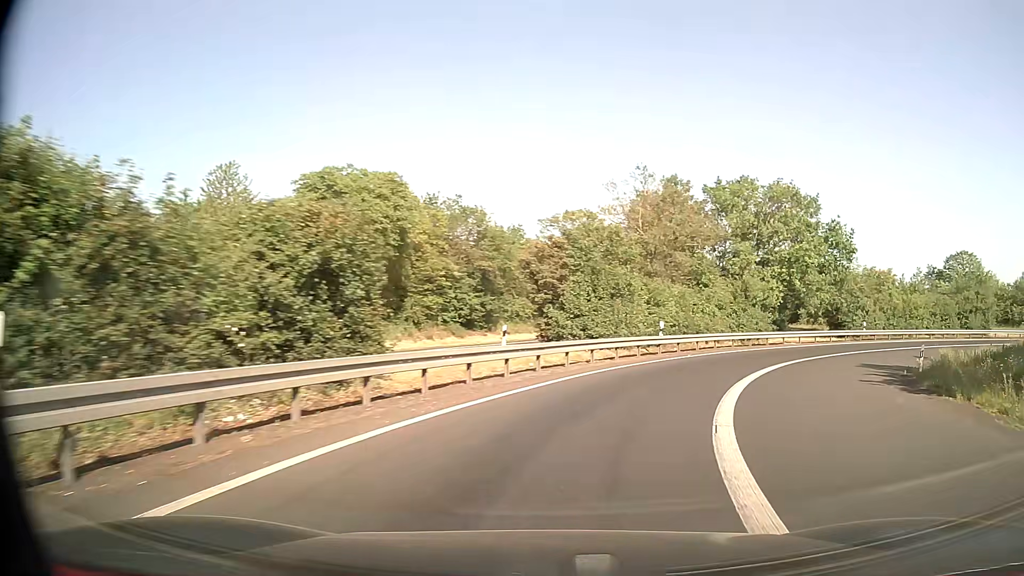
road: motorway_link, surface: asphalt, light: Day
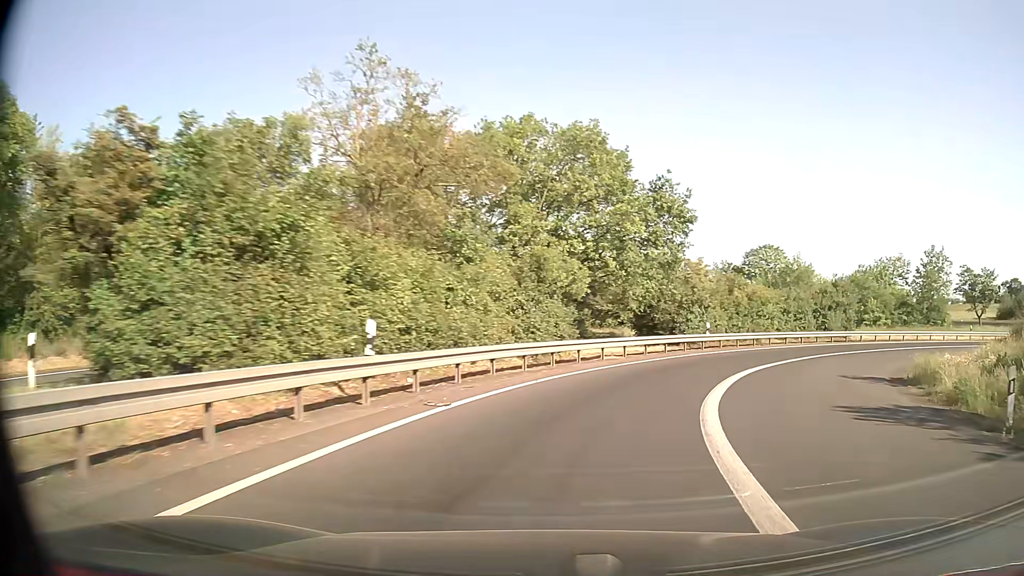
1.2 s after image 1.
(+3.0, +16.1) m; +21°
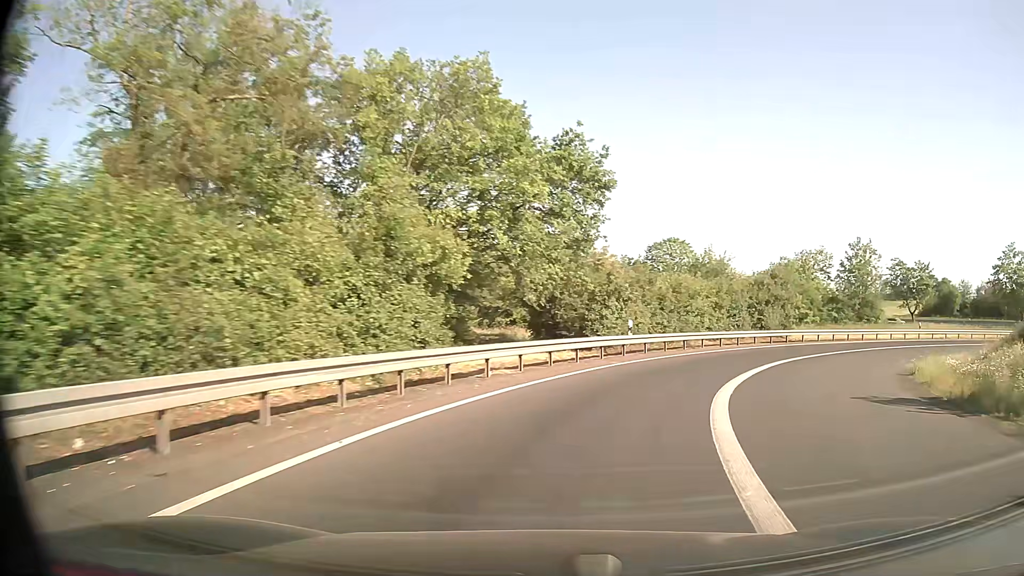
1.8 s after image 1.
(+0.7, +8.2) m; +9°
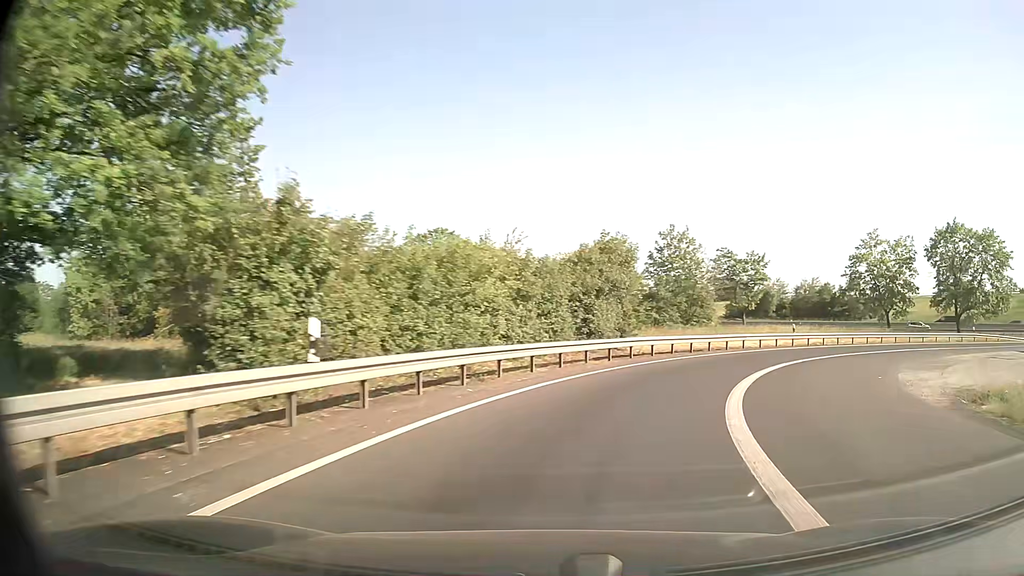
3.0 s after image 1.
(+2.7, +16.3) m; +19°
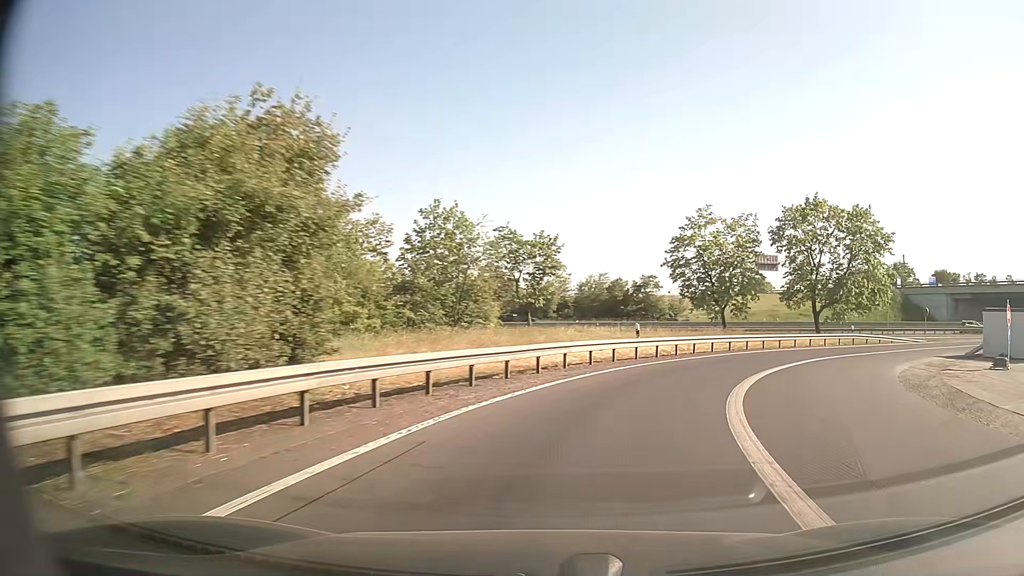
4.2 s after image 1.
(+2.9, +16.3) m; +20°
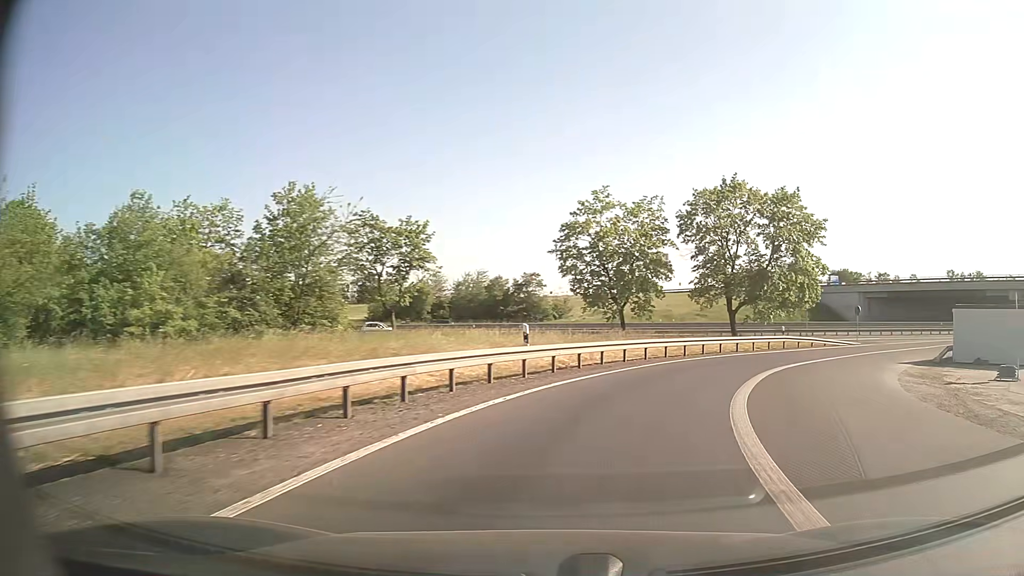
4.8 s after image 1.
(+0.8, +8.3) m; +11°
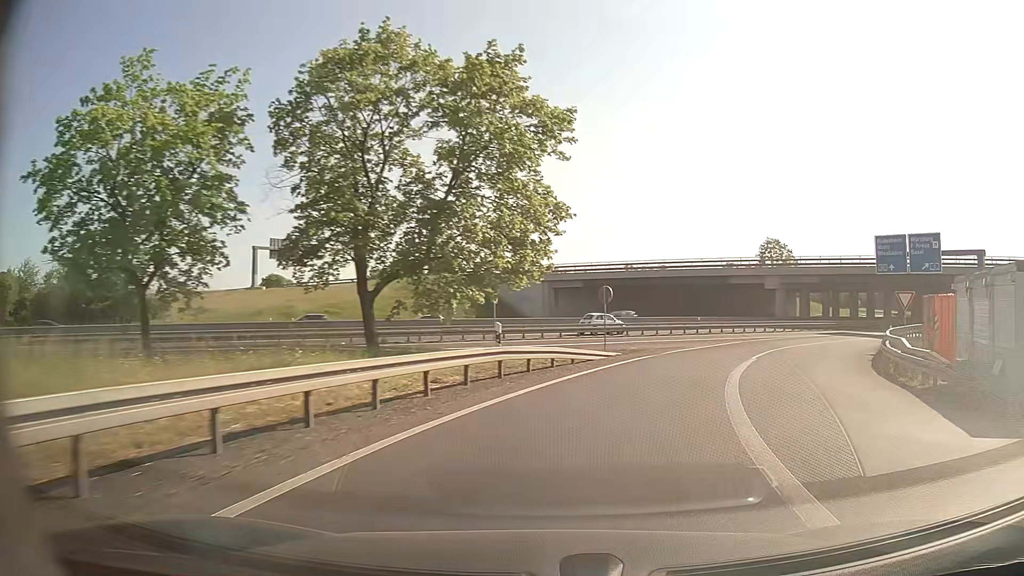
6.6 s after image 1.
(+6.5, +24.2) m; +30°
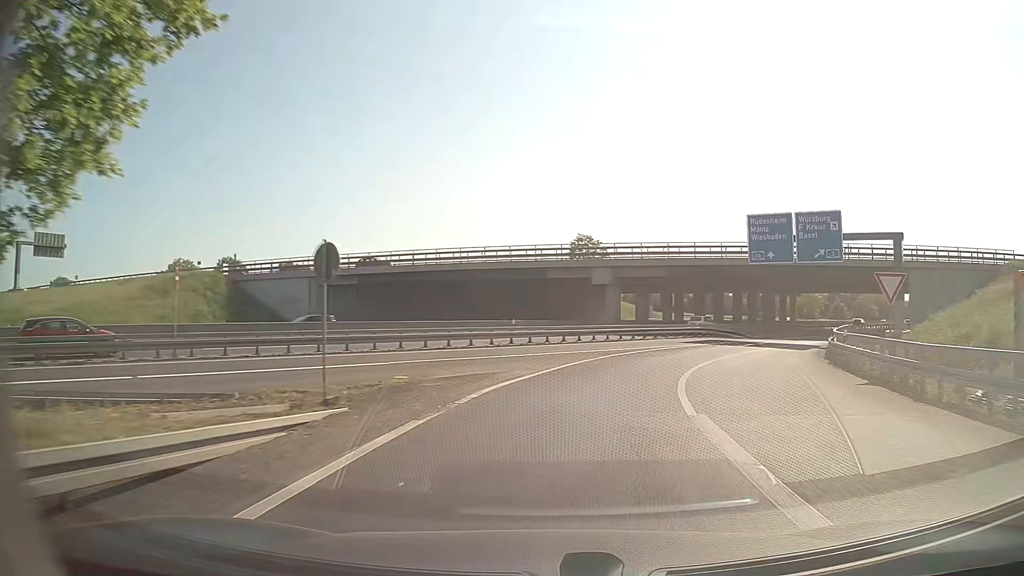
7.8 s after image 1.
(+2.7, +17.1) m; +17°
(+1, +10) (+3, +20) (+7, +29) (+12, +38) (+18, +46) (+24, +53) (+31, +61) (+38, +68) (+45, +75) (+52, +81) m
